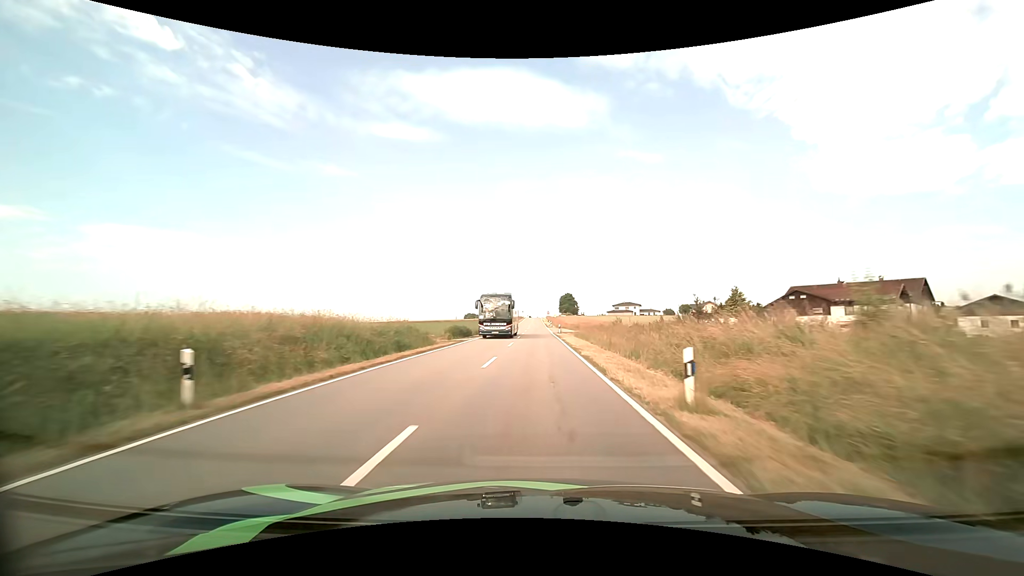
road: tertiary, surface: asphalt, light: Day
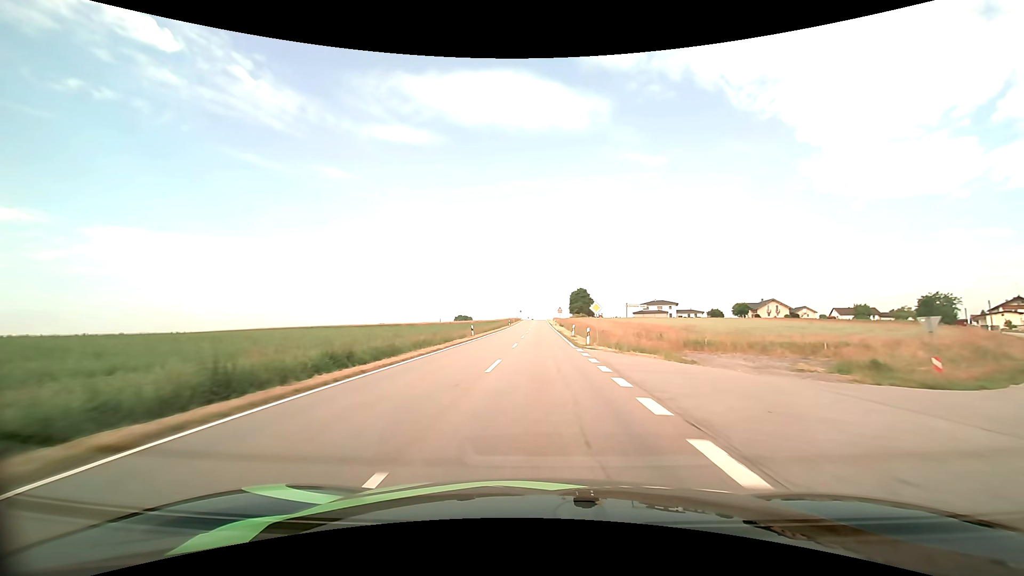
(-0.3, +63.7) m; 0°
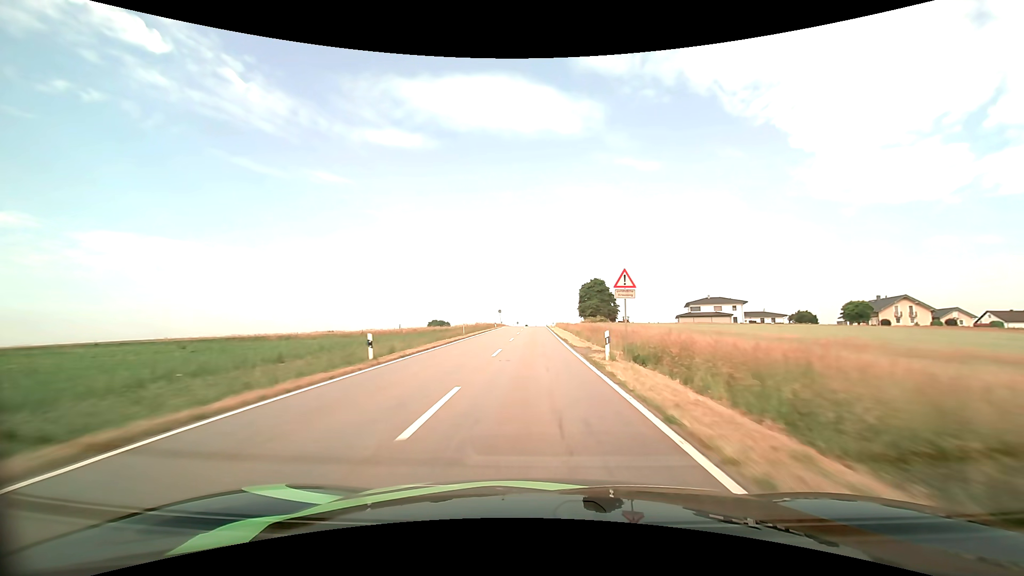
(+0.3, +69.4) m; +1°
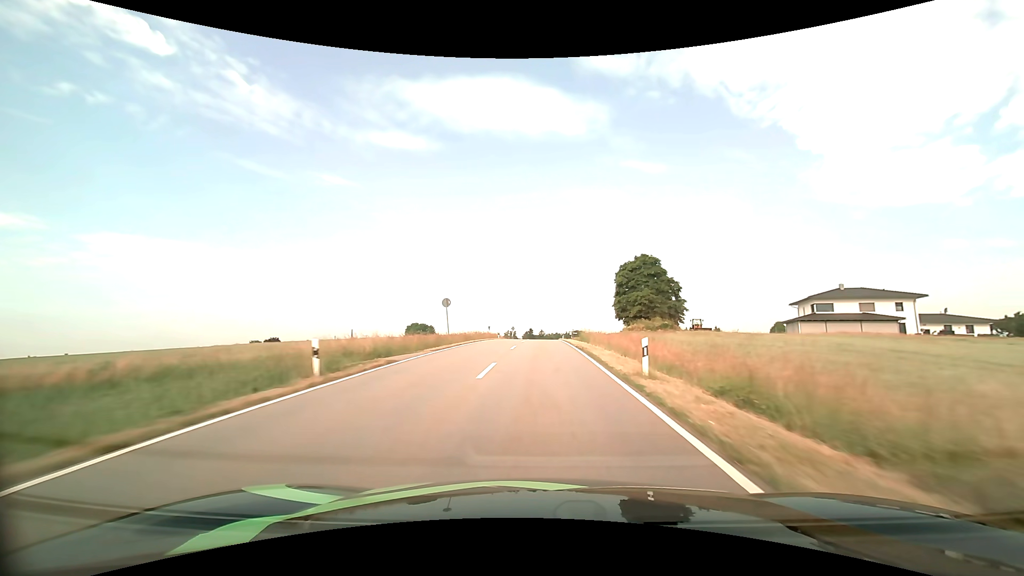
(-0.5, +55.9) m; -1°
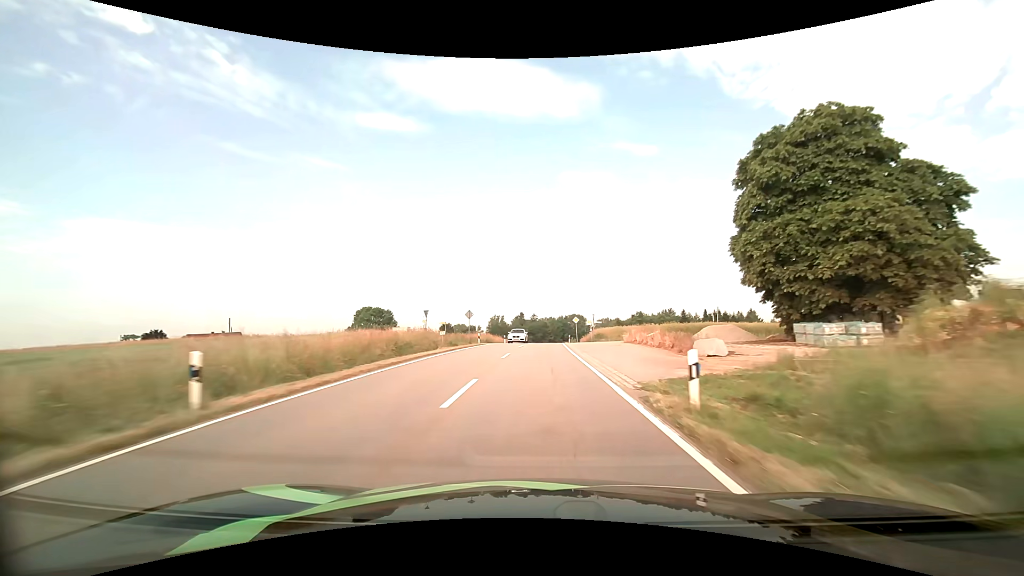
(+0.4, +52.7) m; +1°
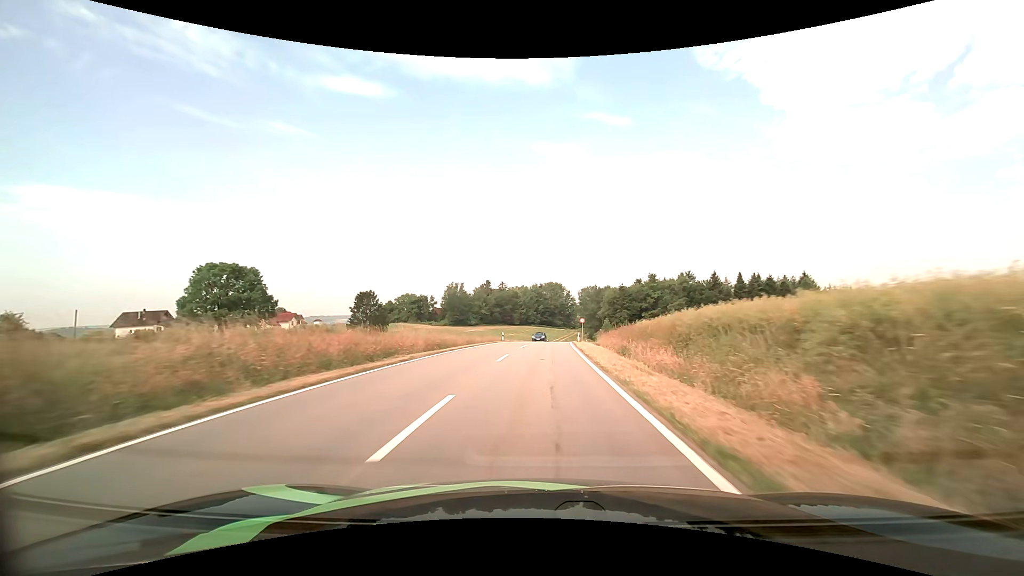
(+1.4, +64.8) m; +3°
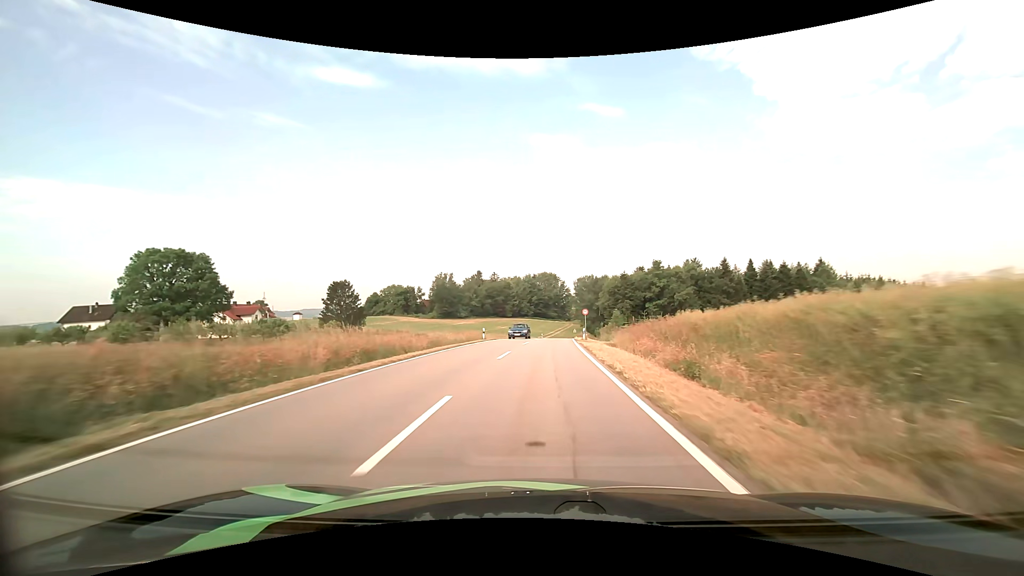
(+0.1, +12.6) m; +1°
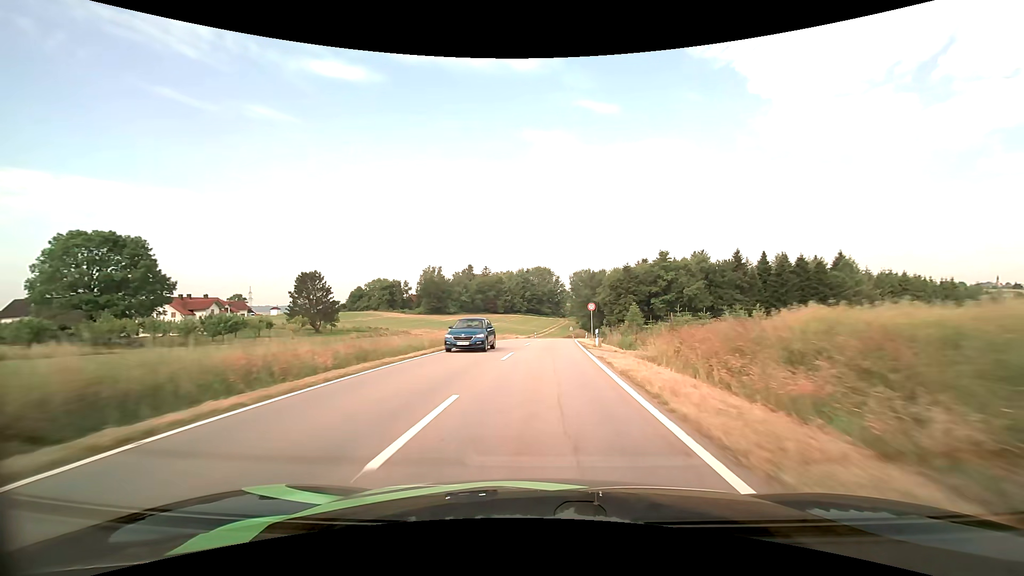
(+0.1, +12.3) m; +1°
(0, +10) (0, +20) (+1, +30) (+1, +40) (+2, +50) (+3, +60) (+4, +70) (+5, +80) (+7, +90) (+8, +100) m
